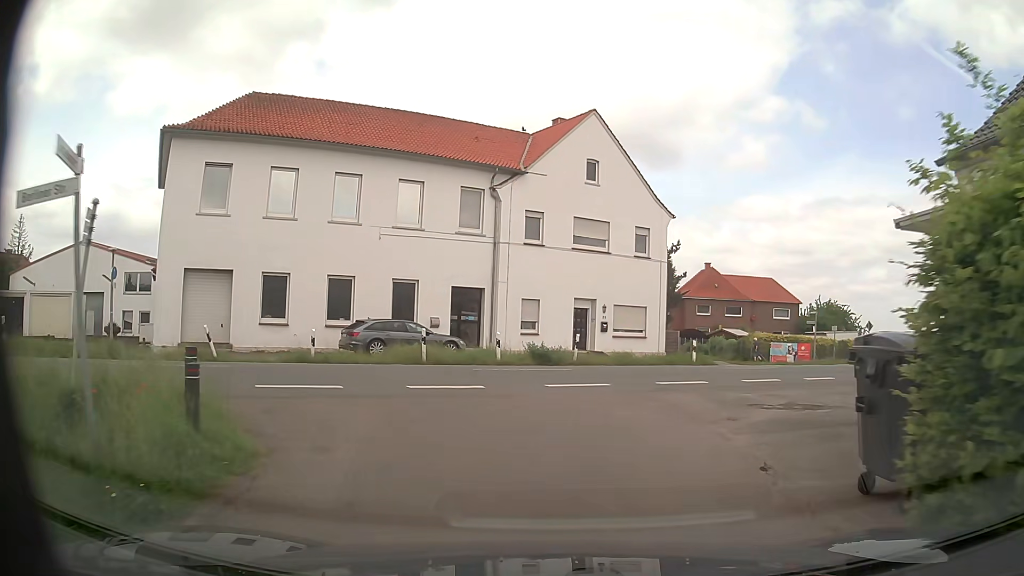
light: Day
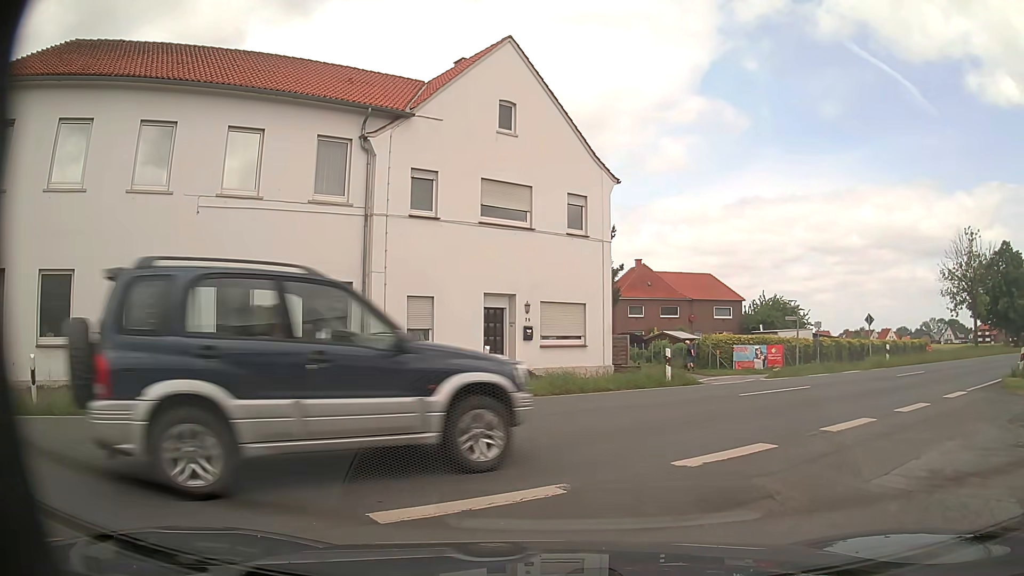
(+0.4, +8.9) m; +7°
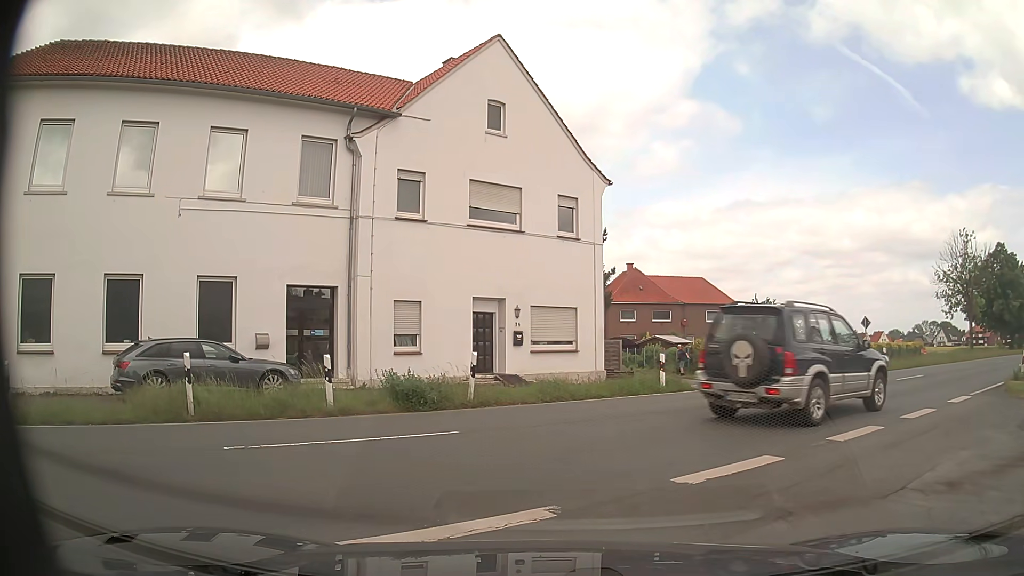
(0.0, +0.5) m; 0°
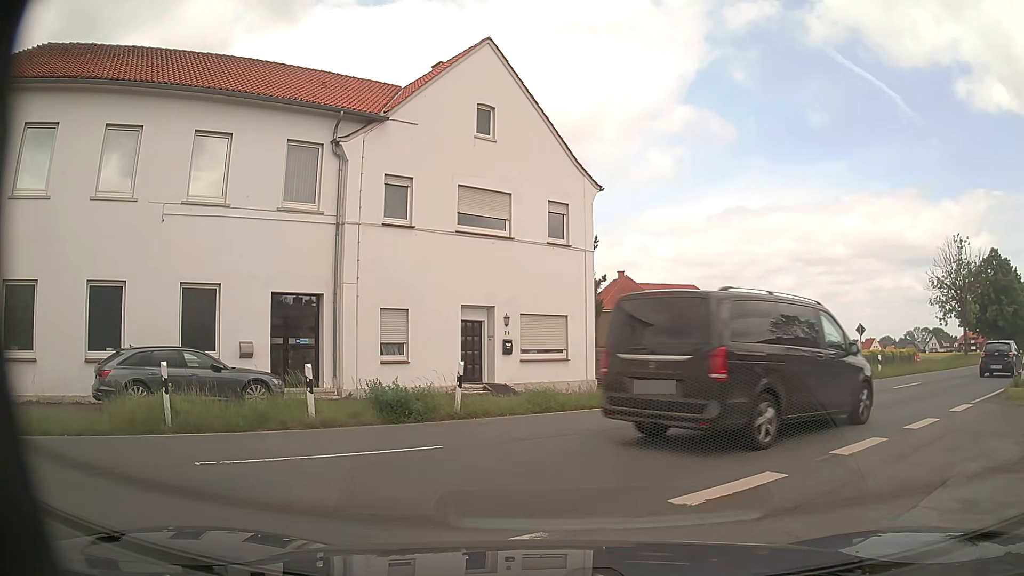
(0.0, +0.6) m; 0°
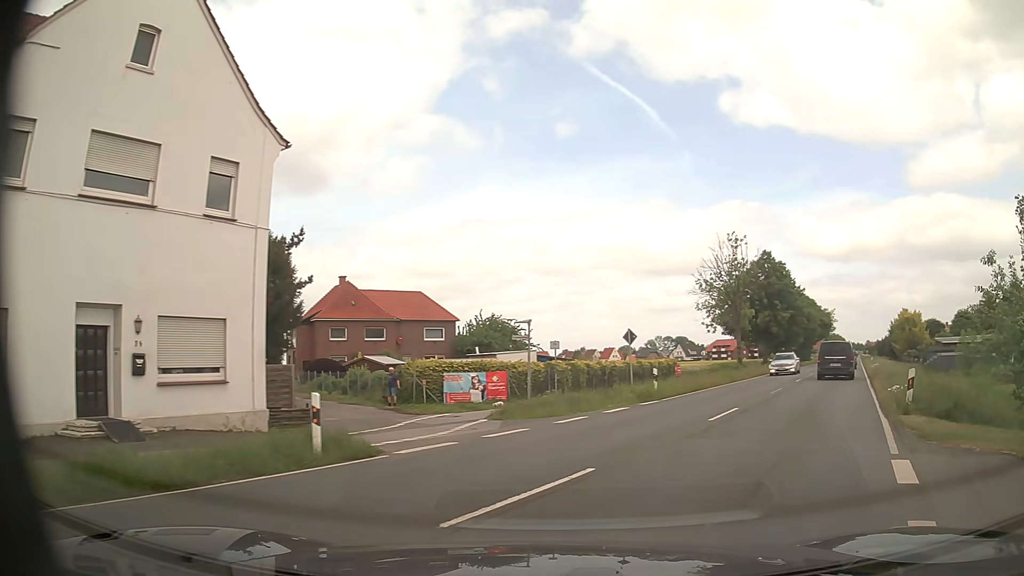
(+1.7, +7.8) m; +23°
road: primary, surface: asphalt
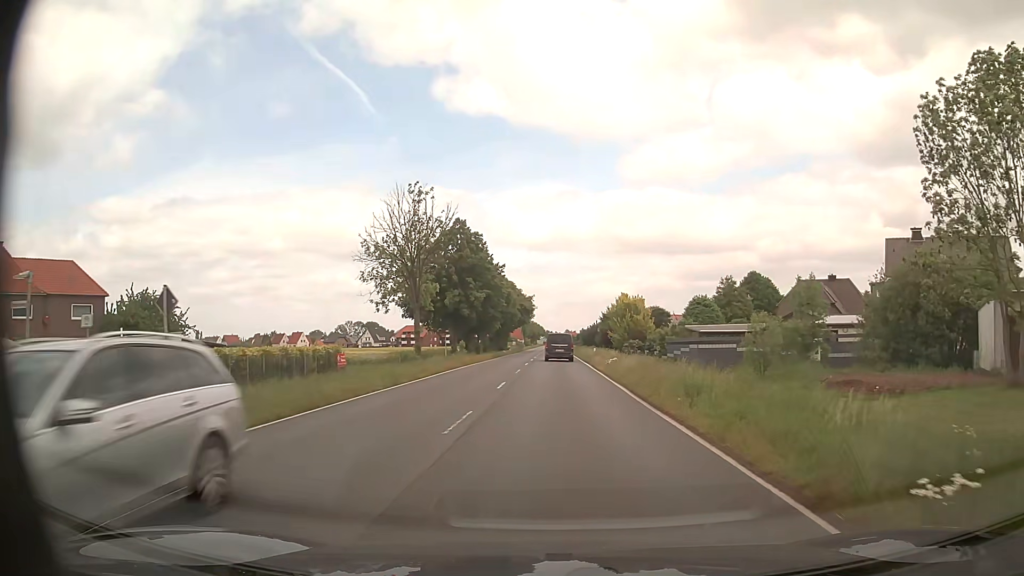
(+3.9, +12.8) m; +26°
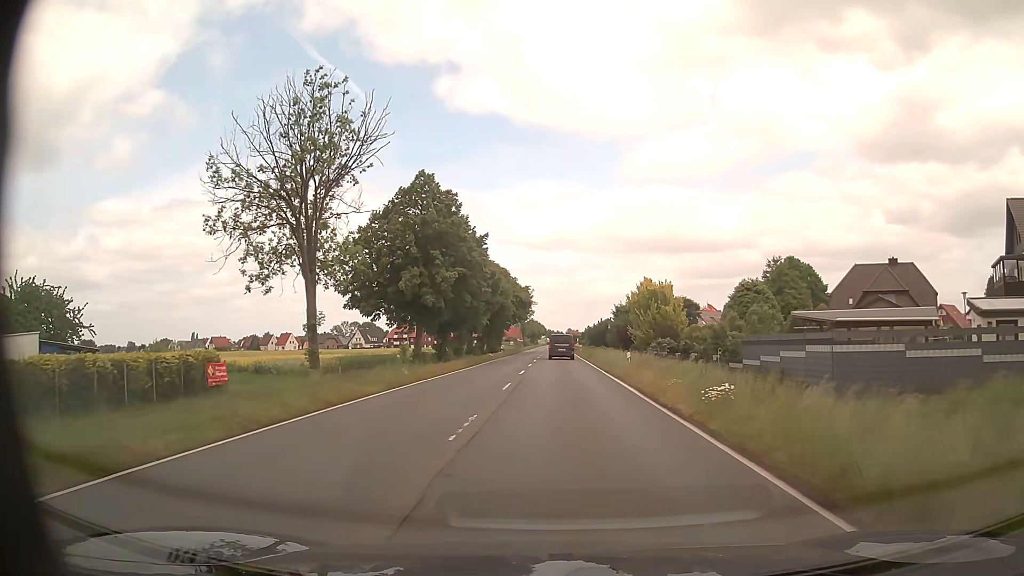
(0.0, +19.4) m; 0°
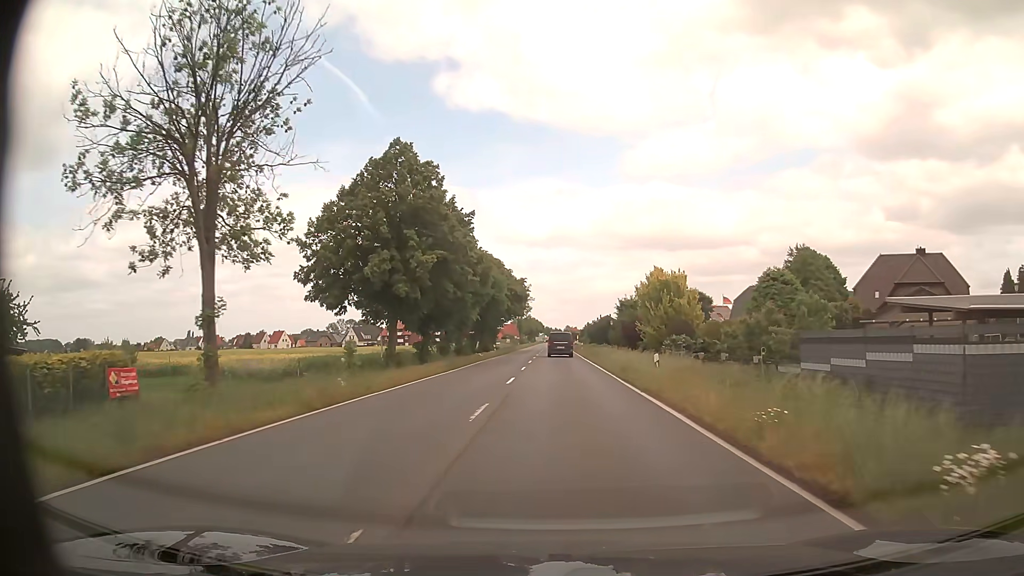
(0.0, +7.5) m; 0°
(0, +10) (0, +20) (0, +30) (0, +40) (+1, +50) (+1, +60) (+1, +70) (+1, +80) (+1, +90) (+1, +100) m
